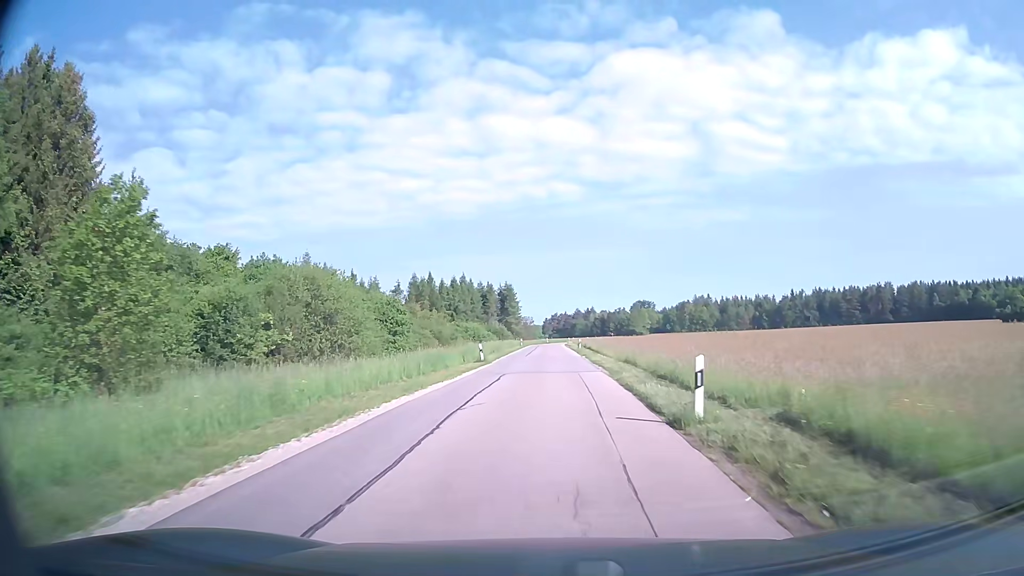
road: unclassified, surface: asphalt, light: Day
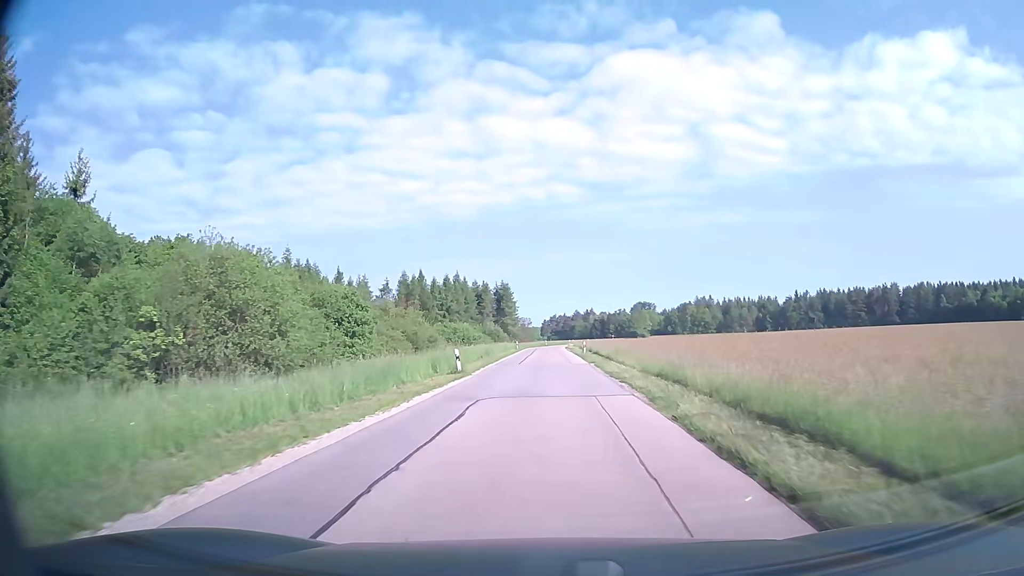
(0.0, +9.0) m; 0°
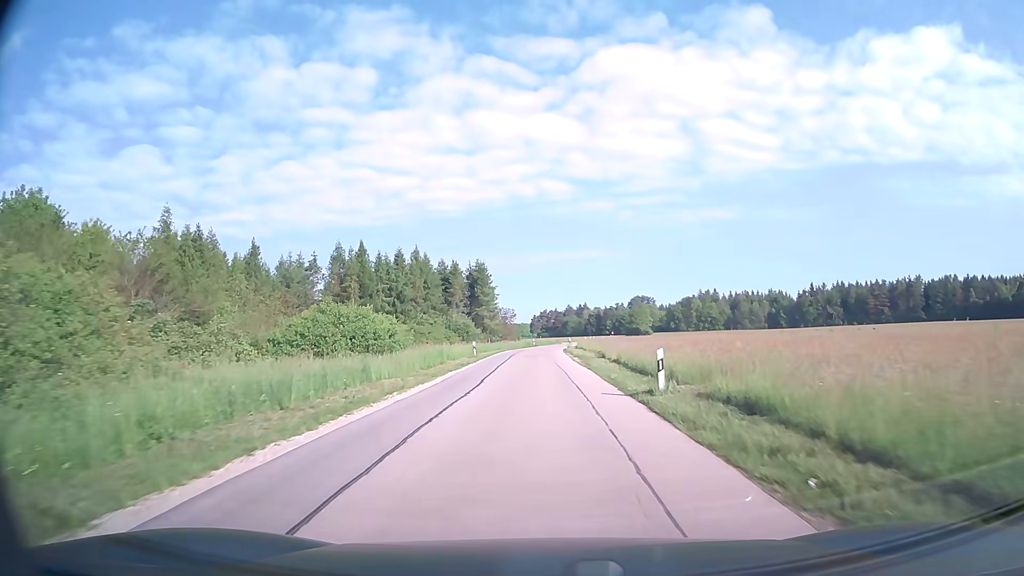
(+0.3, +36.9) m; +1°
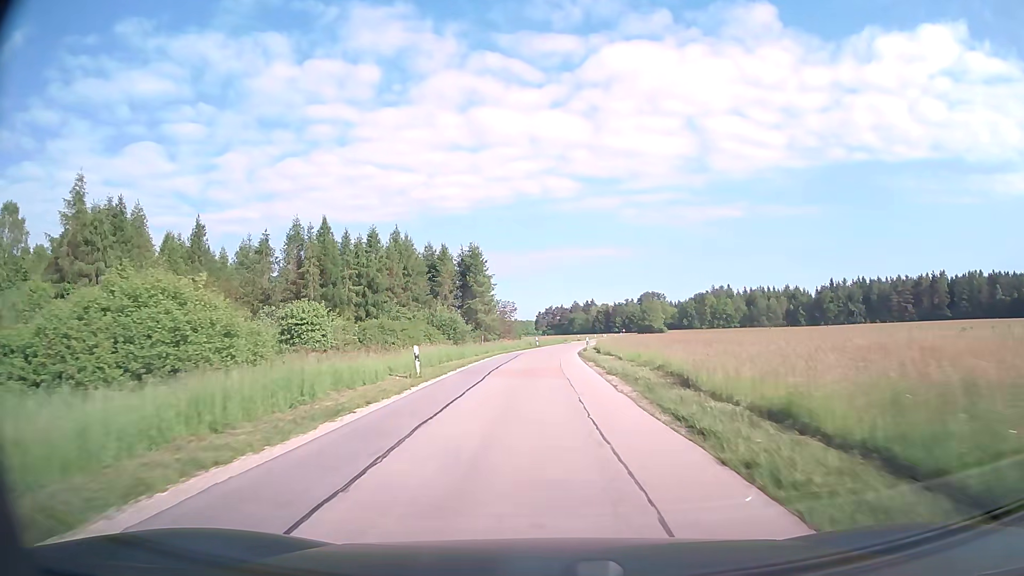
(-0.1, +18.9) m; -1°
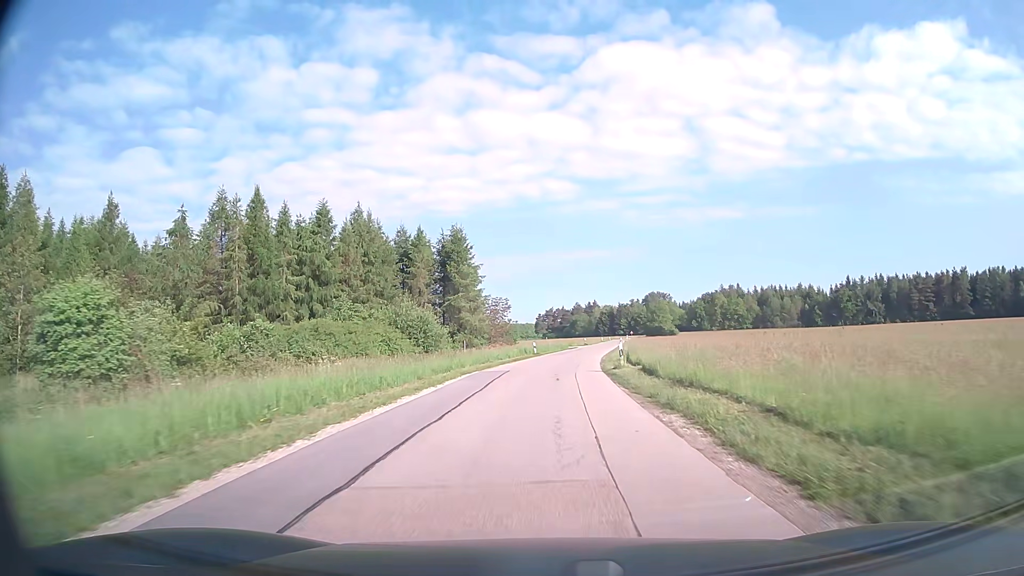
(0.0, +19.3) m; 0°
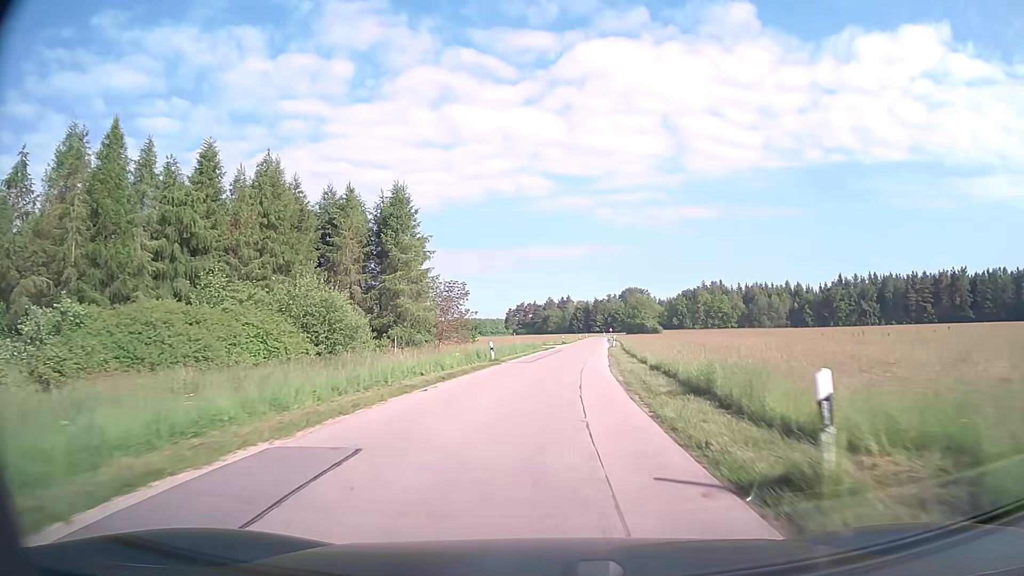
(+0.3, +19.8) m; +3°
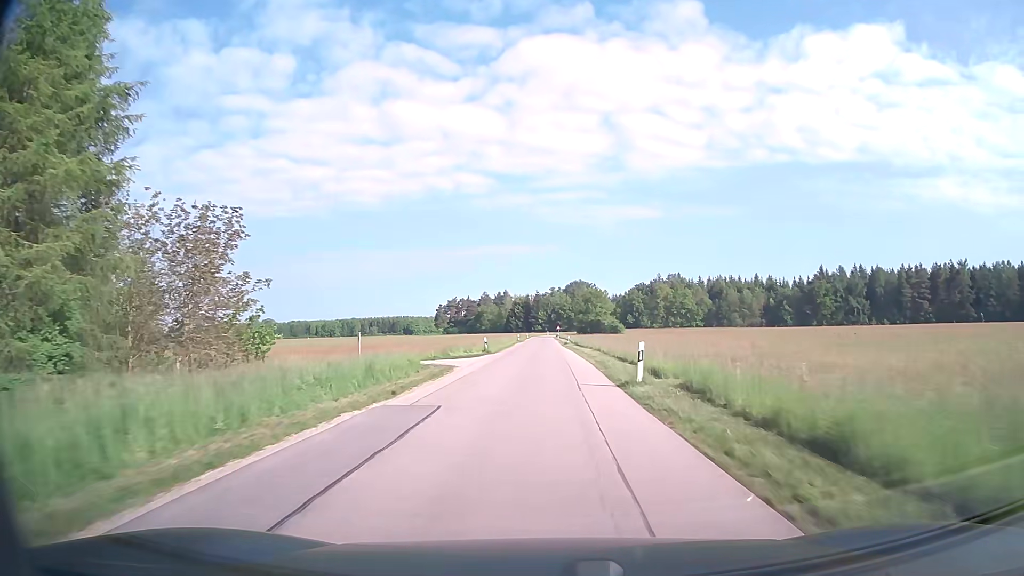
(+2.0, +40.9) m; +5°
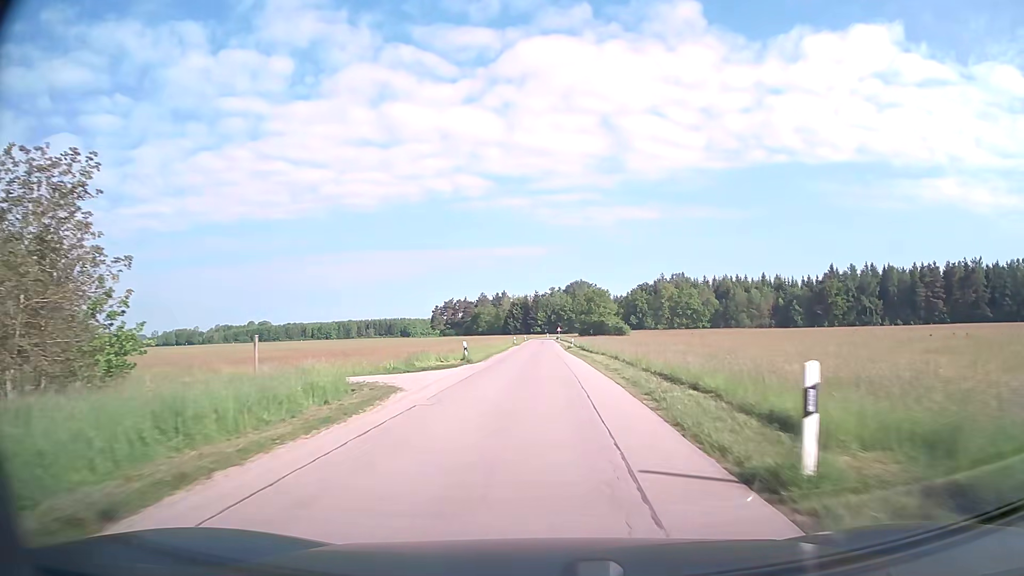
(0.0, +10.5) m; 0°
(0, +10) (0, +20) (0, +30) (0, +40) (0, +50) (0, +60) (0, +70) (0, +80) (0, +90) (0, +100) m
